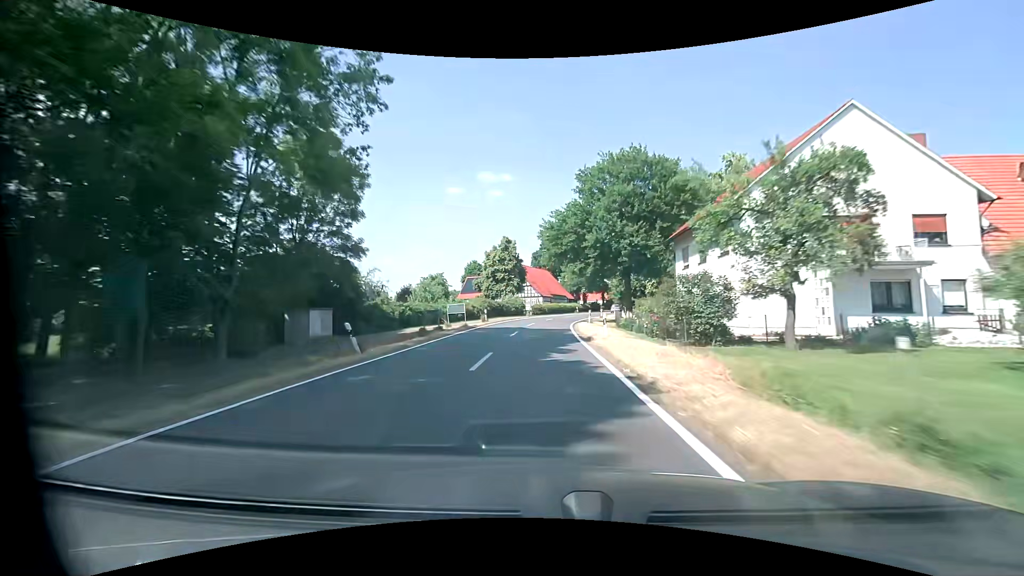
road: tertiary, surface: asphalt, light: Day
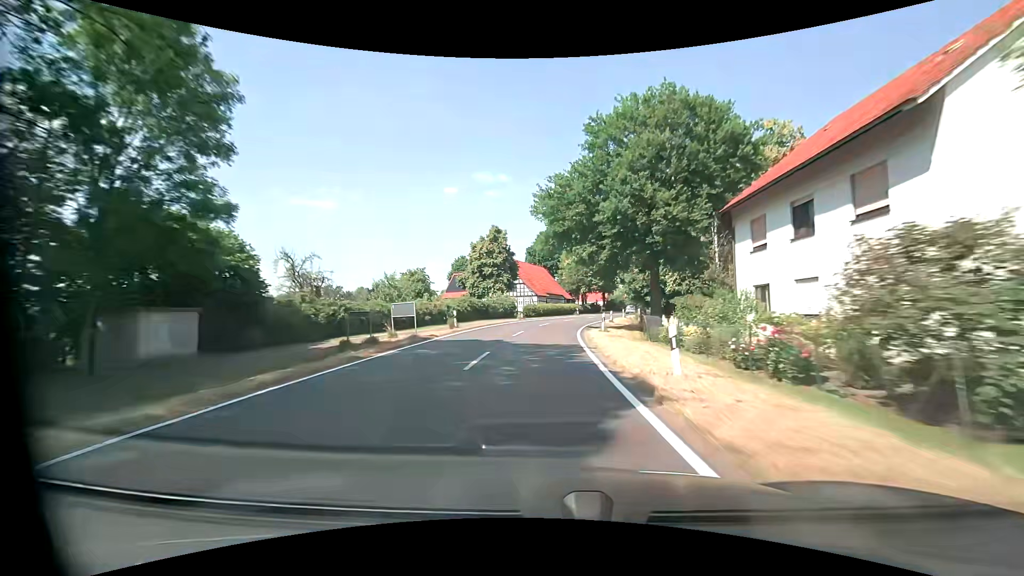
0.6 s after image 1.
(0.0, +11.8) m; 0°
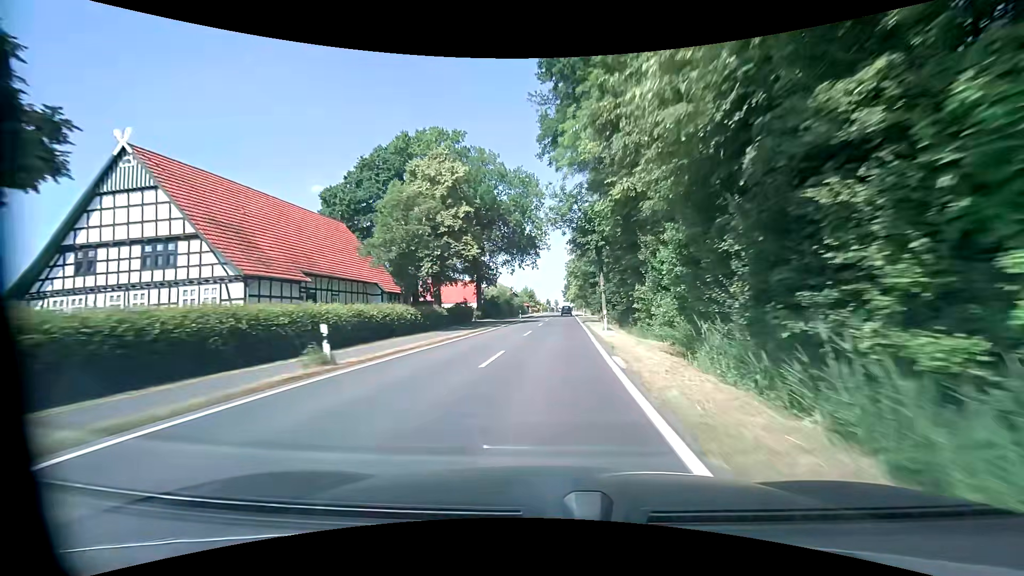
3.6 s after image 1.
(+6.6, +57.8) m; +14°
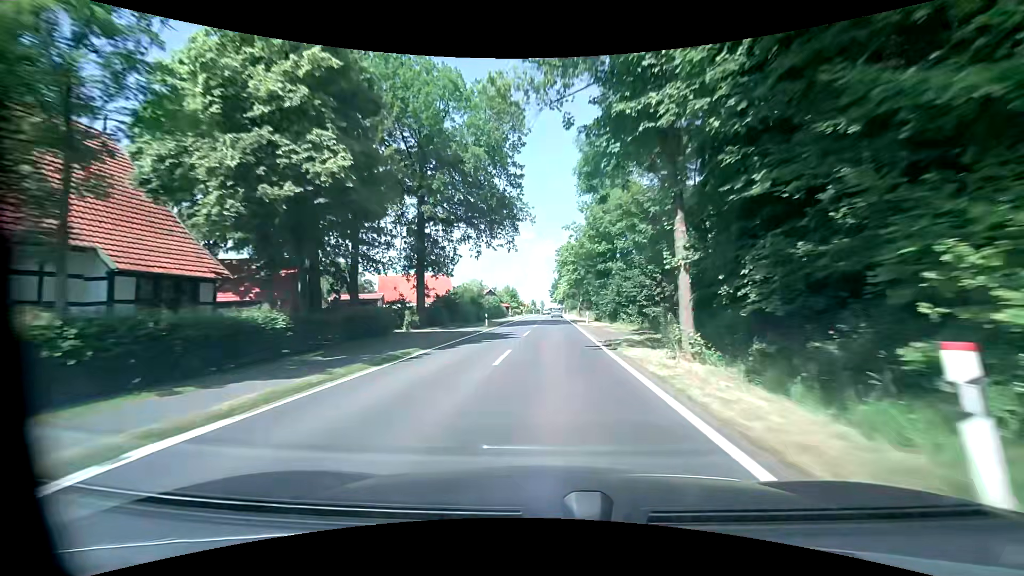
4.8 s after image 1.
(+0.4, +23.2) m; +2°
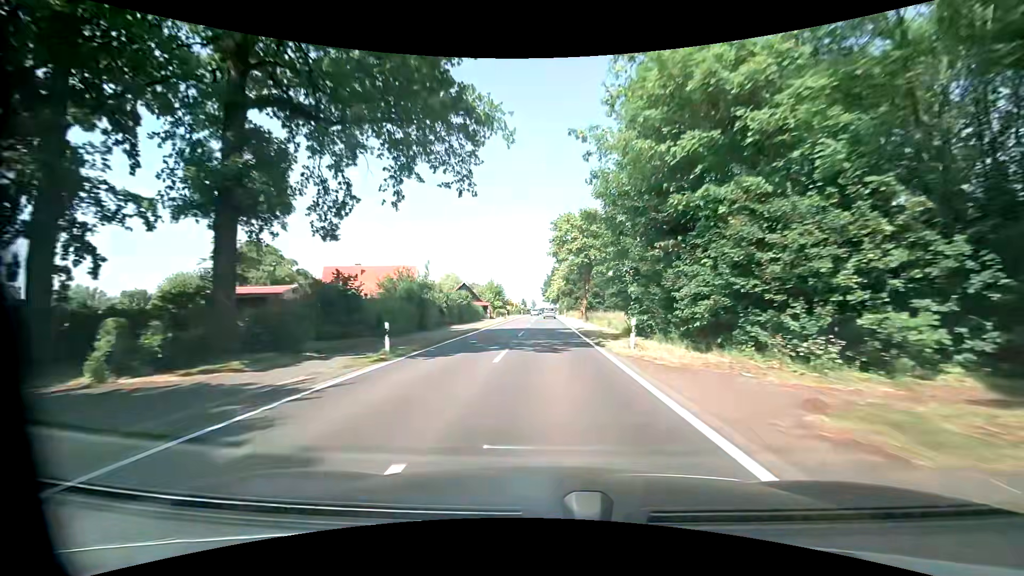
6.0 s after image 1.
(+0.1, +23.2) m; 0°
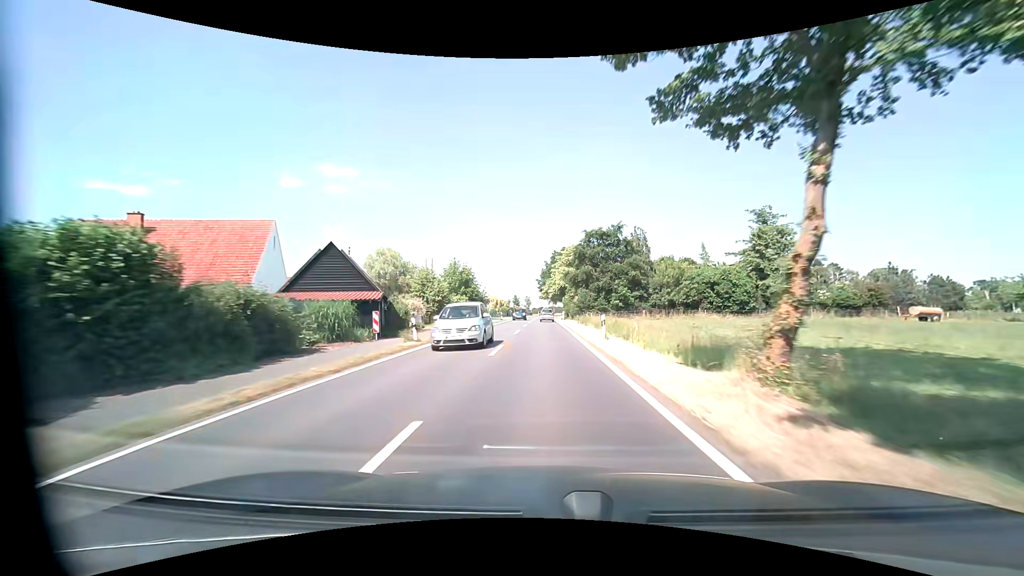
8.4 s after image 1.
(+0.3, +46.1) m; 0°
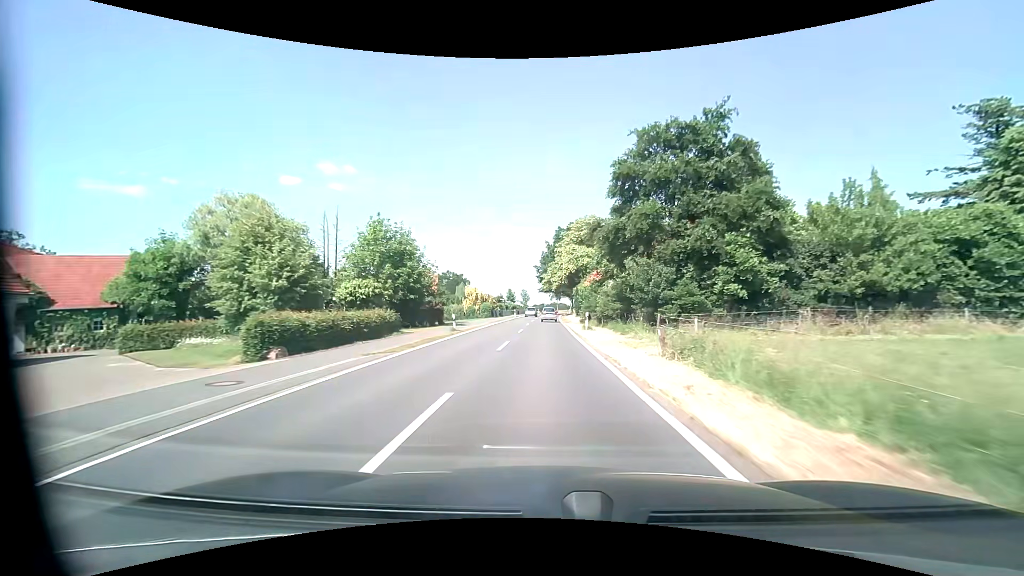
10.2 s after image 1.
(+0.1, +33.7) m; 0°
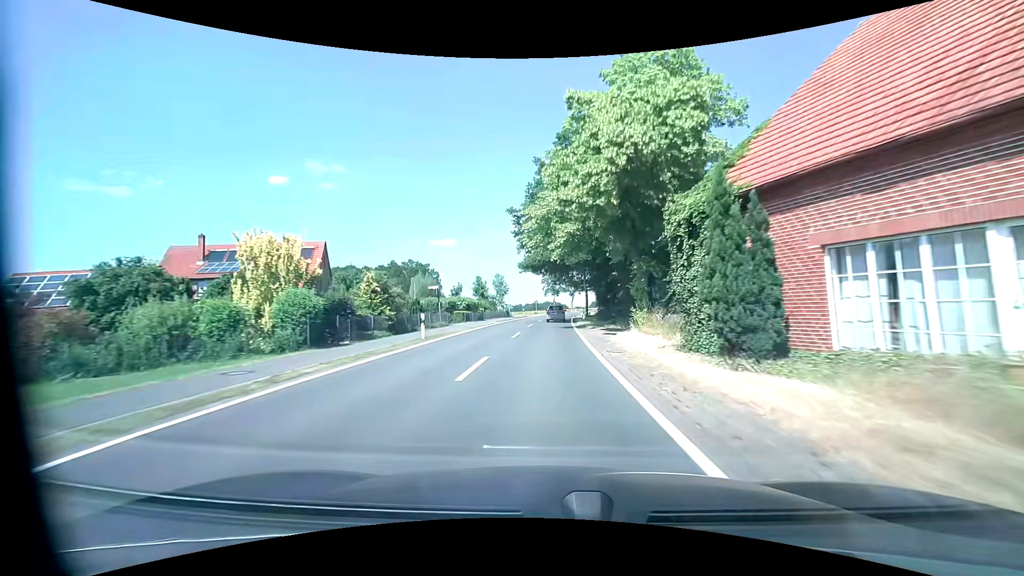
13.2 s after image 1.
(+0.3, +54.2) m; +1°
(0, +10) (0, +20) (0, +30) (+1, +40) (+1, +50) (+2, +60) (+2, +70) (+3, +80) (+4, +90) (+6, +100) m
